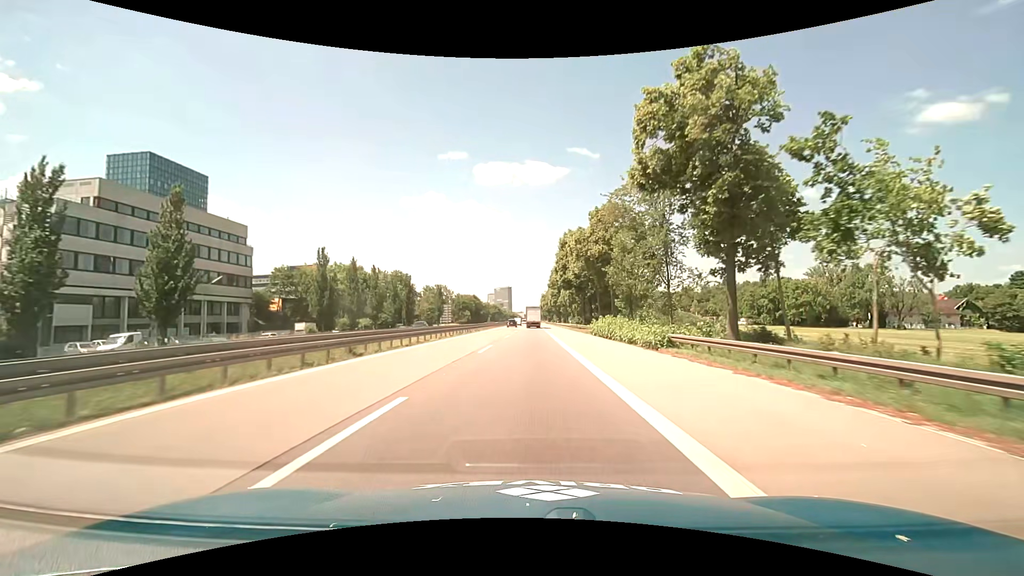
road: motorway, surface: asphalt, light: Day
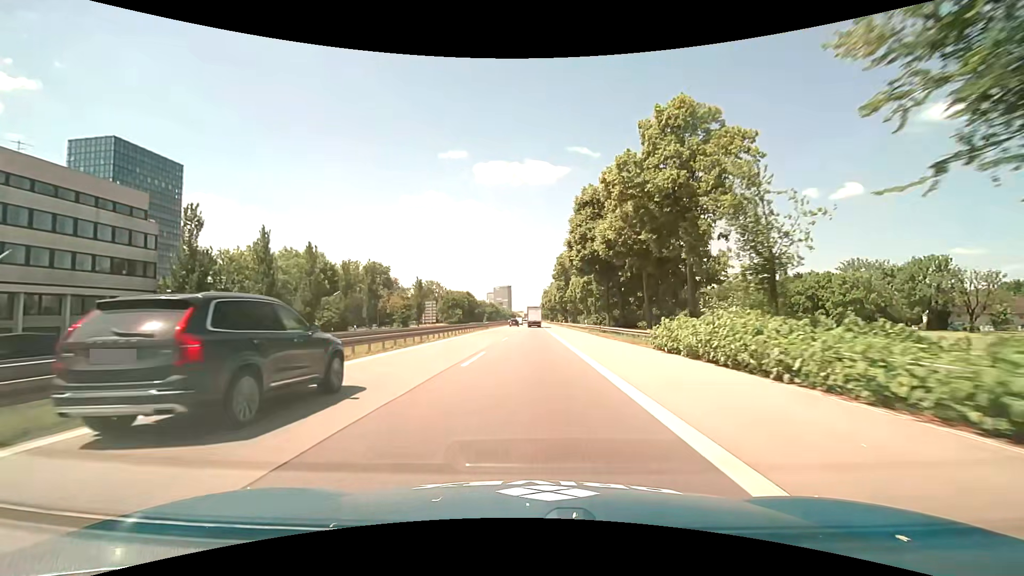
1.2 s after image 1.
(0.0, +24.1) m; 0°
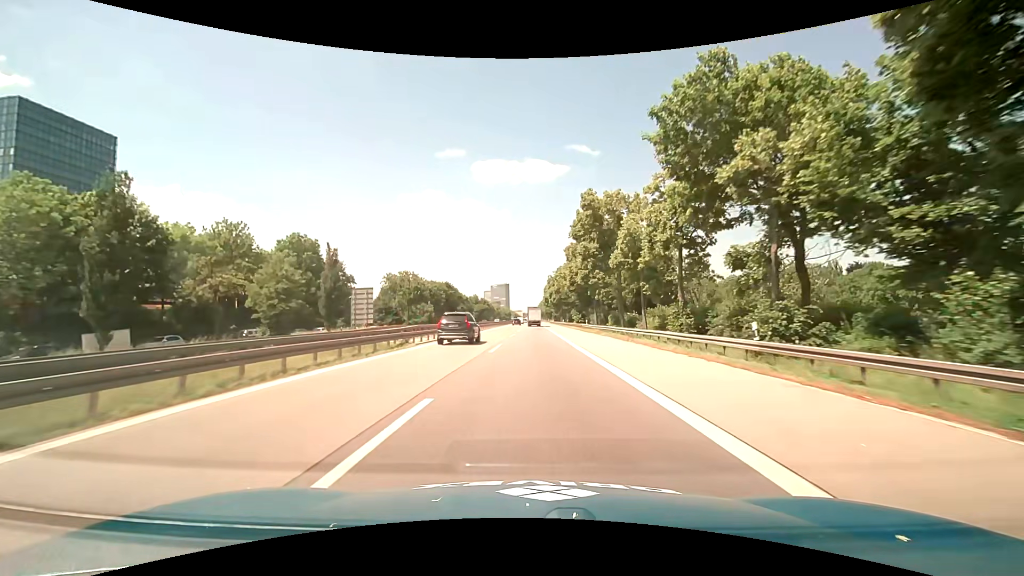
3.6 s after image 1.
(+0.1, +48.3) m; 0°
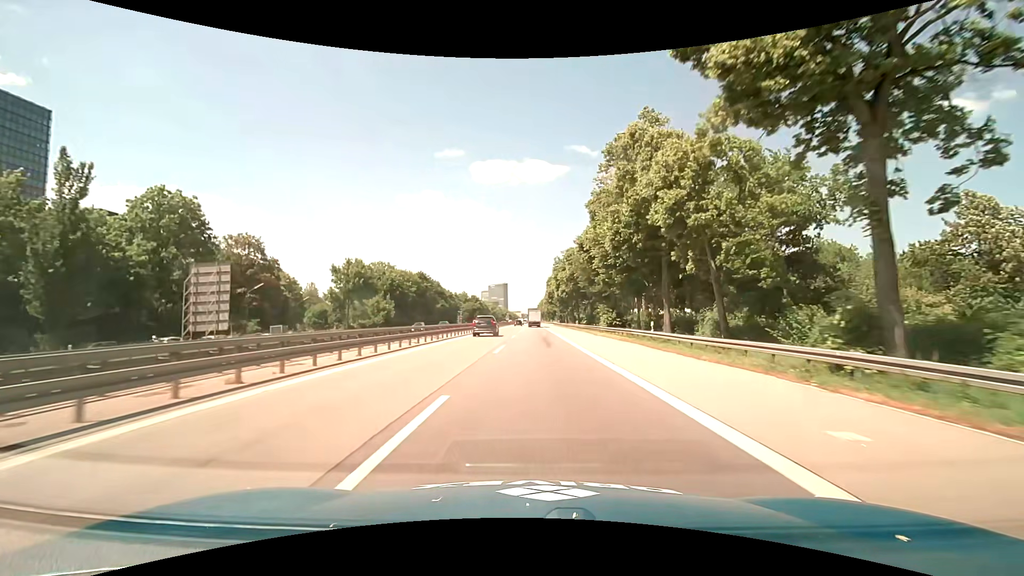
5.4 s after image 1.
(0.0, +35.5) m; 0°
(0, +10) (0, +20) (0, +30) (0, +40) (0, +50) (0, +60) (0, +70) (+1, +80) (+1, +90) (+1, +100) m
